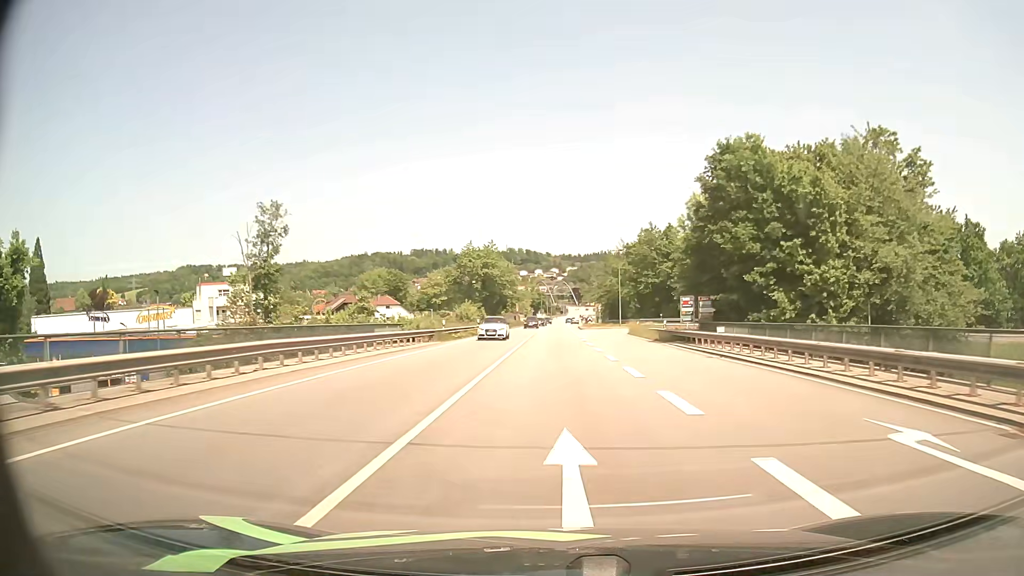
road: primary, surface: asphalt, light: Day
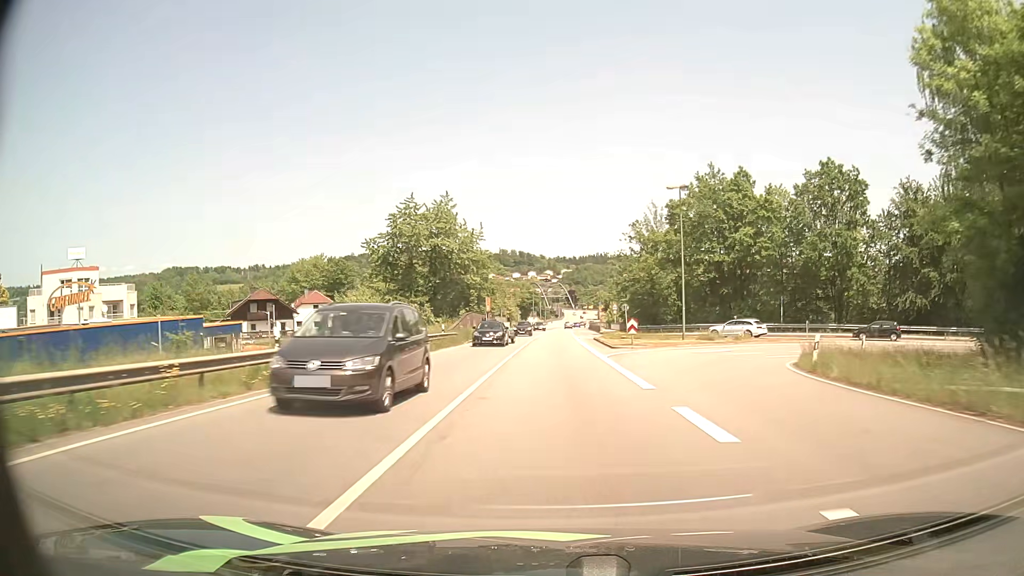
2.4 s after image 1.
(+0.1, +43.8) m; +1°
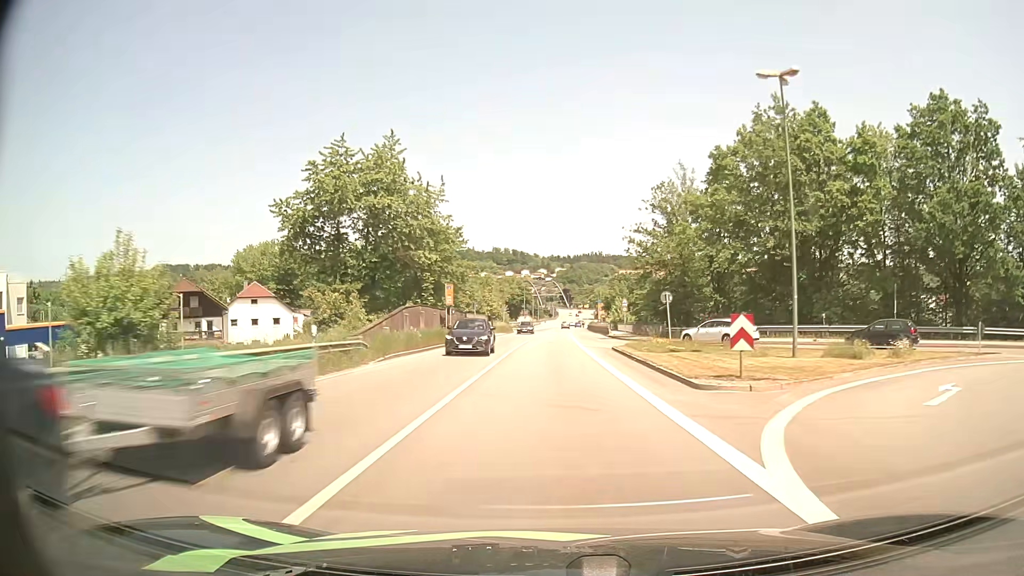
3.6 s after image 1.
(+0.1, +21.2) m; +1°
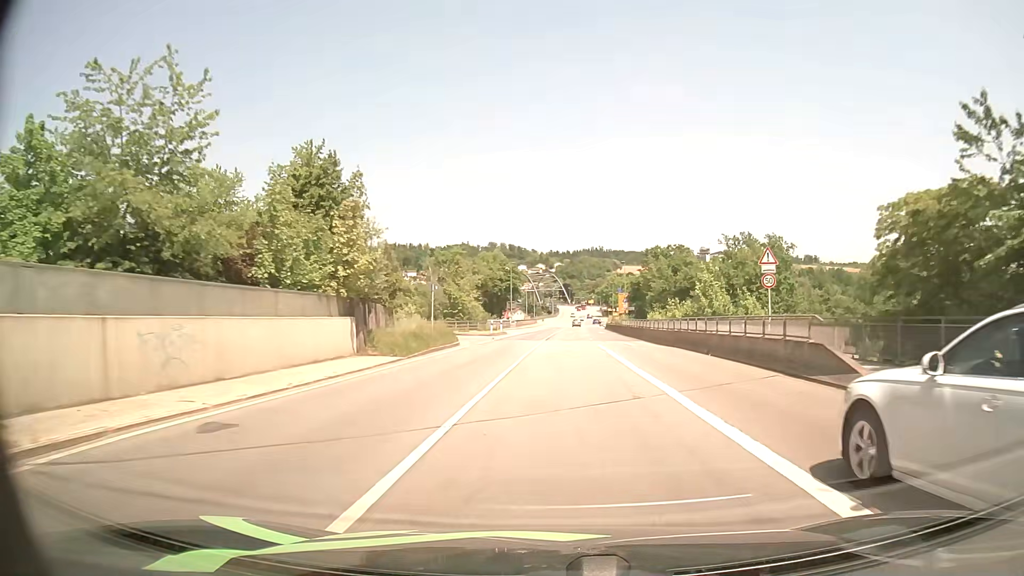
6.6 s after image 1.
(-0.1, +53.7) m; 0°
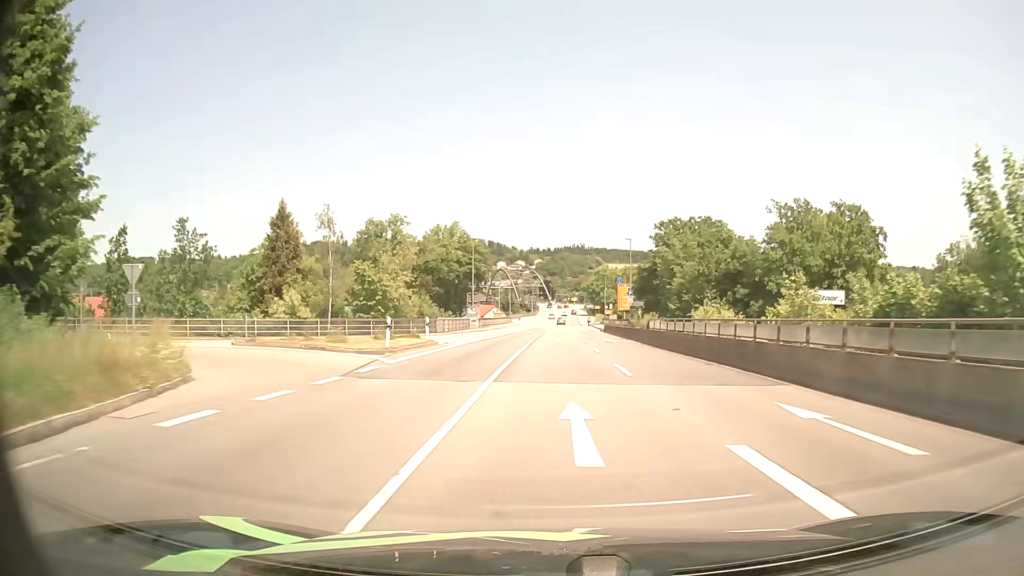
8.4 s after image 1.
(+0.6, +30.2) m; +2°
(0, +10) (0, +20) (0, +30) (0, +40) (+1, +50) (+1, +60) (+1, +70) (+1, +80) (+1, +90) (+2, +100) m
